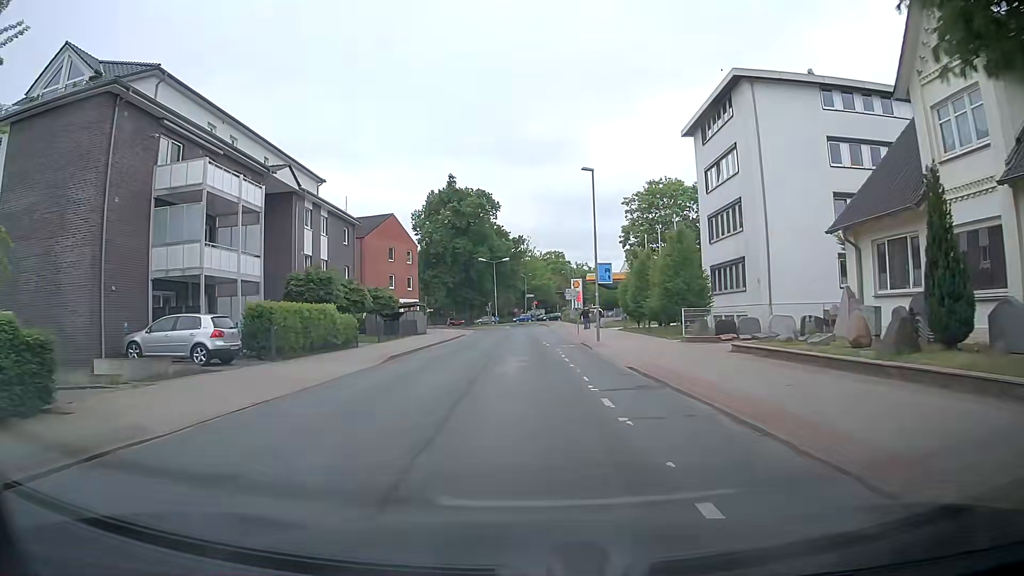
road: tertiary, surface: asphalt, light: Day
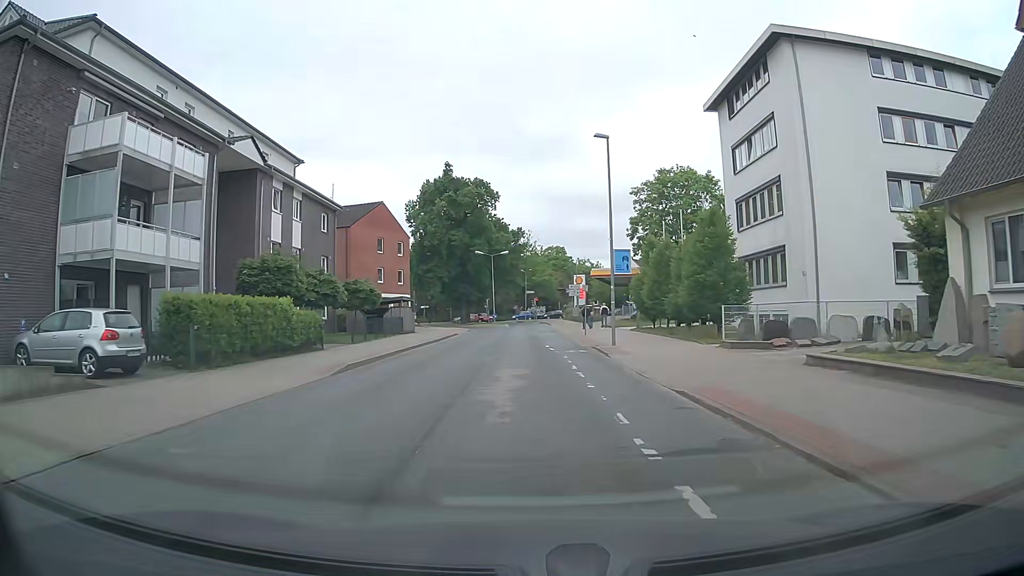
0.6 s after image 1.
(0.0, +5.6) m; +1°
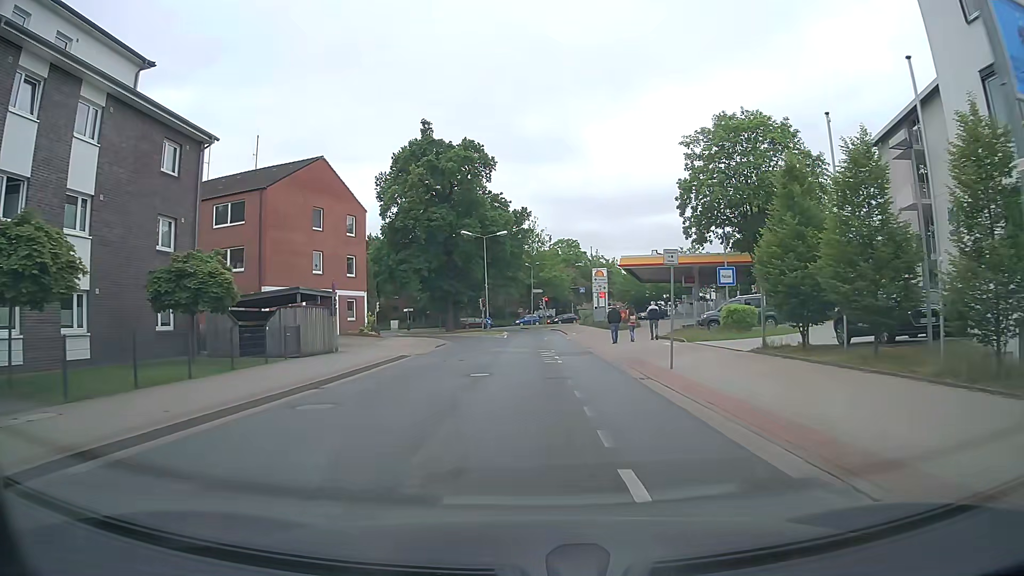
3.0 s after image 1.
(-0.5, +21.4) m; -2°
